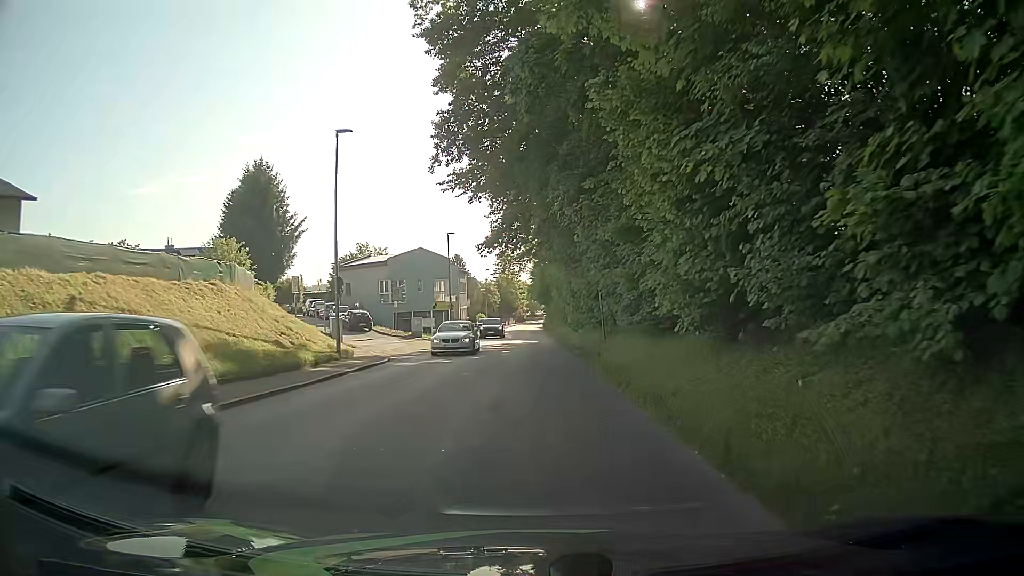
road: tertiary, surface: asphalt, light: Day
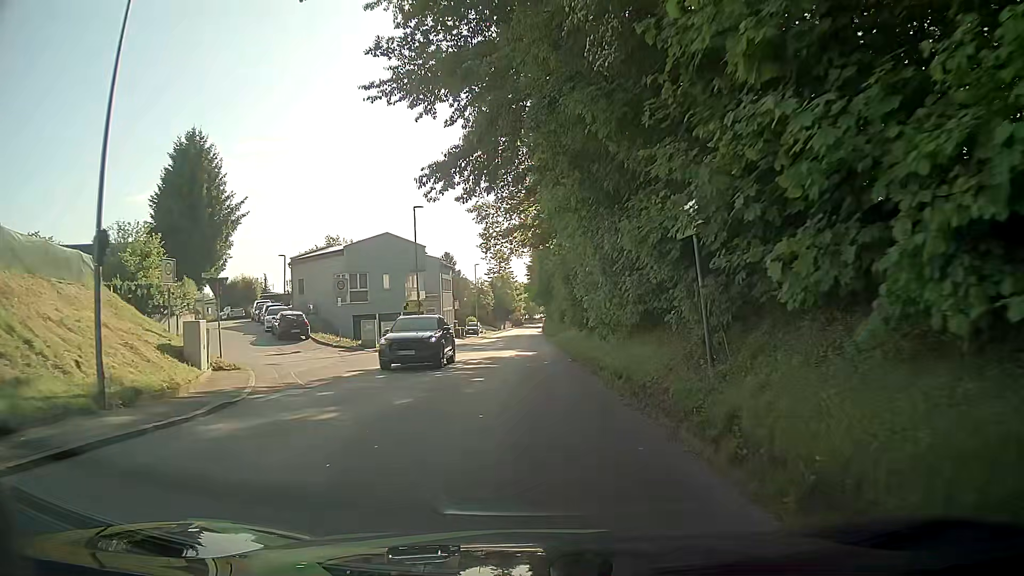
(-0.4, +13.6) m; -1°
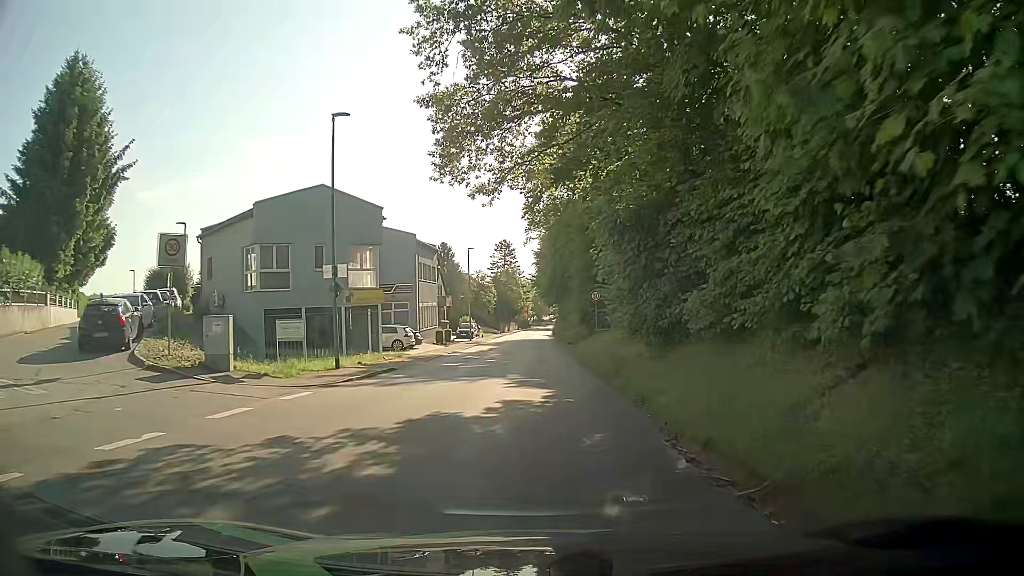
(-0.2, +17.9) m; -1°
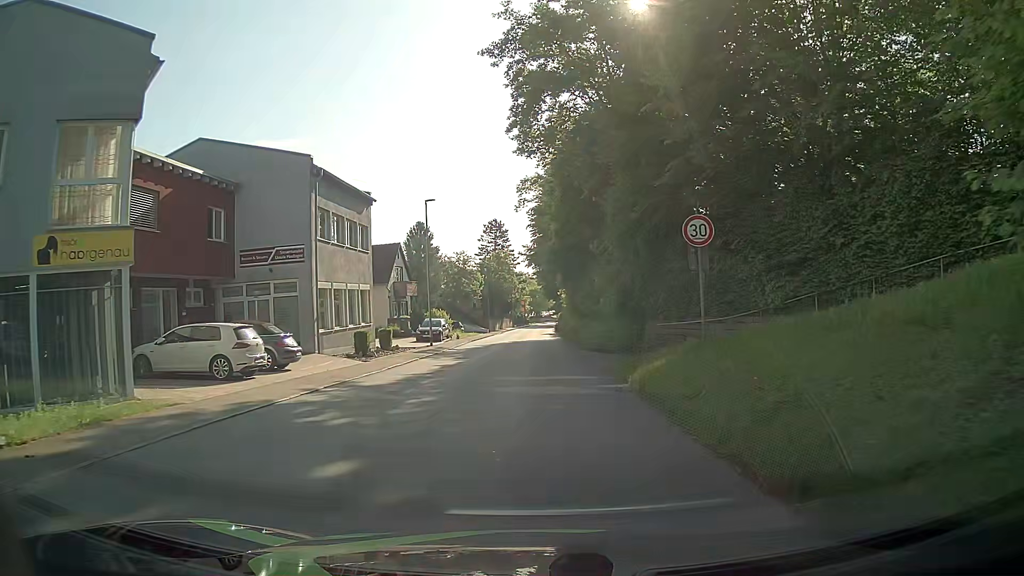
(-0.1, +22.6) m; 0°
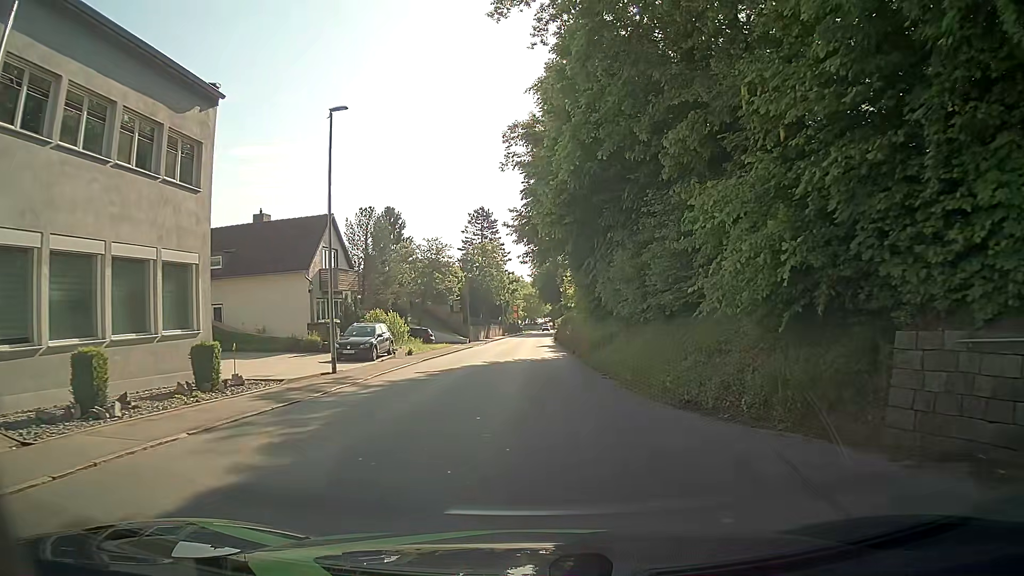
(-0.1, +18.0) m; -1°
(0, +10) (0, +20) (0, +30) (0, +40) (+1, +50) (+1, +60) (+1, +70) (+2, +80) (+2, +90) (+2, +100) m
